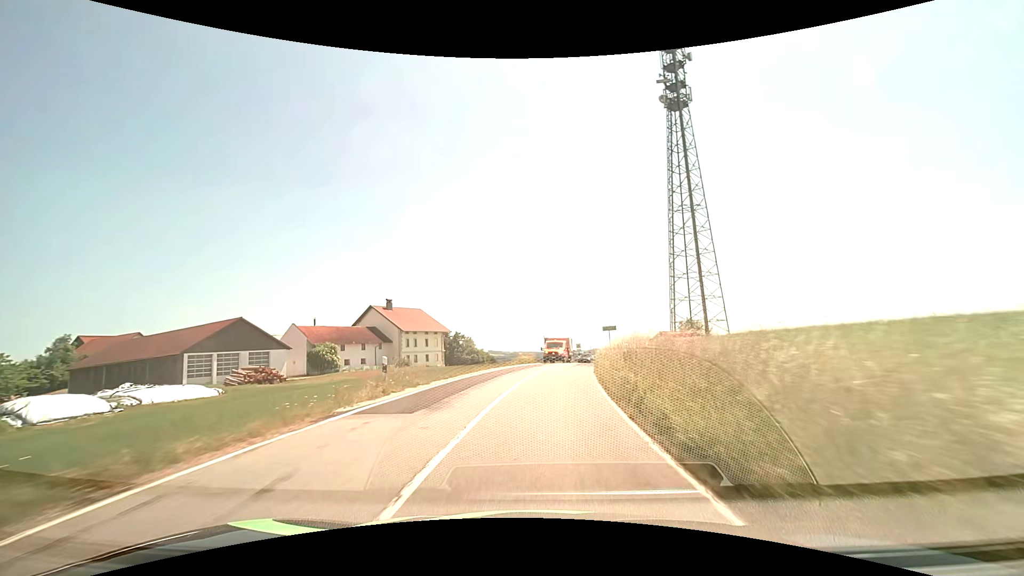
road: tertiary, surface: asphalt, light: Day
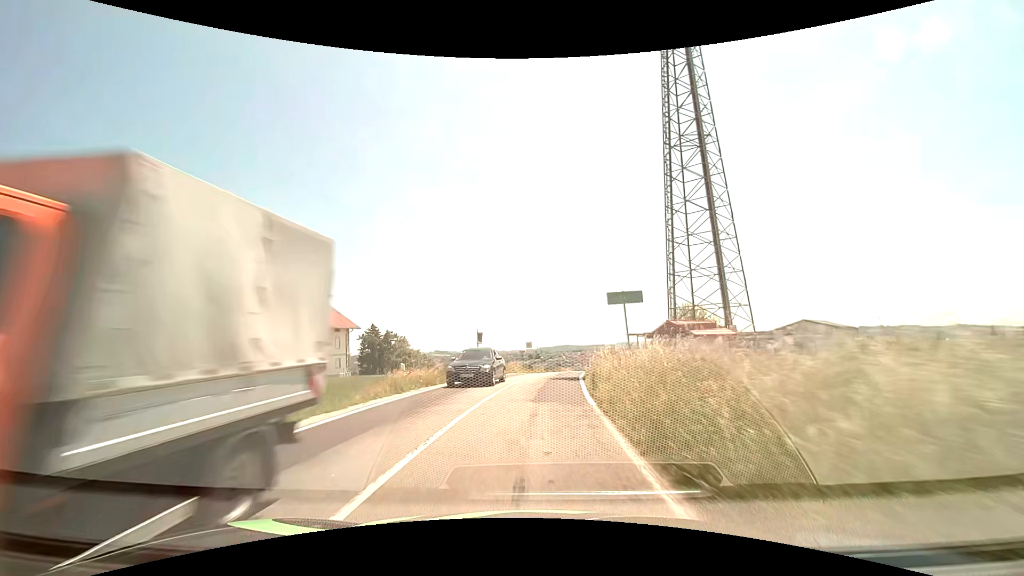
(+1.5, +23.7) m; +6°
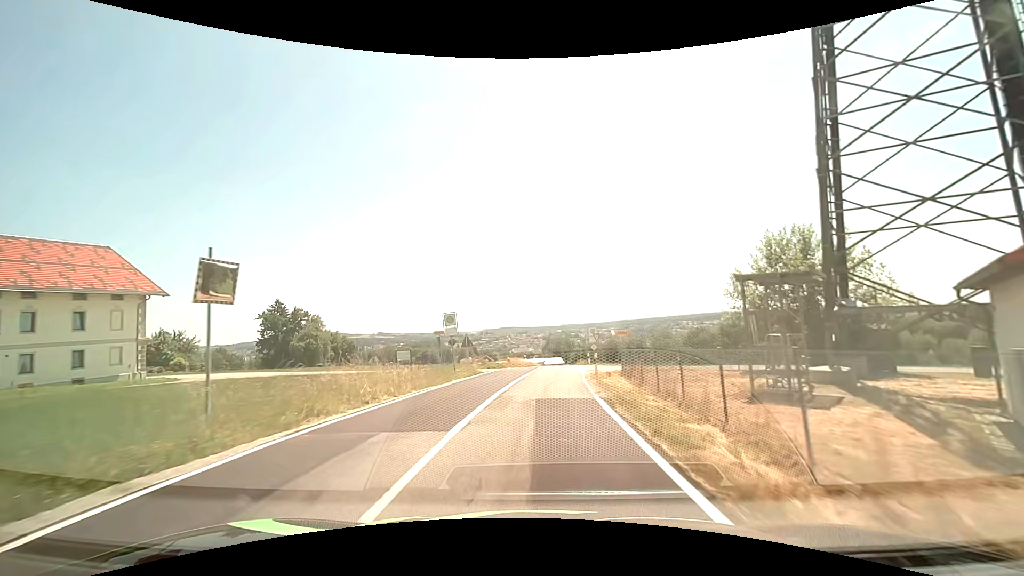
(+1.0, +29.0) m; +6°
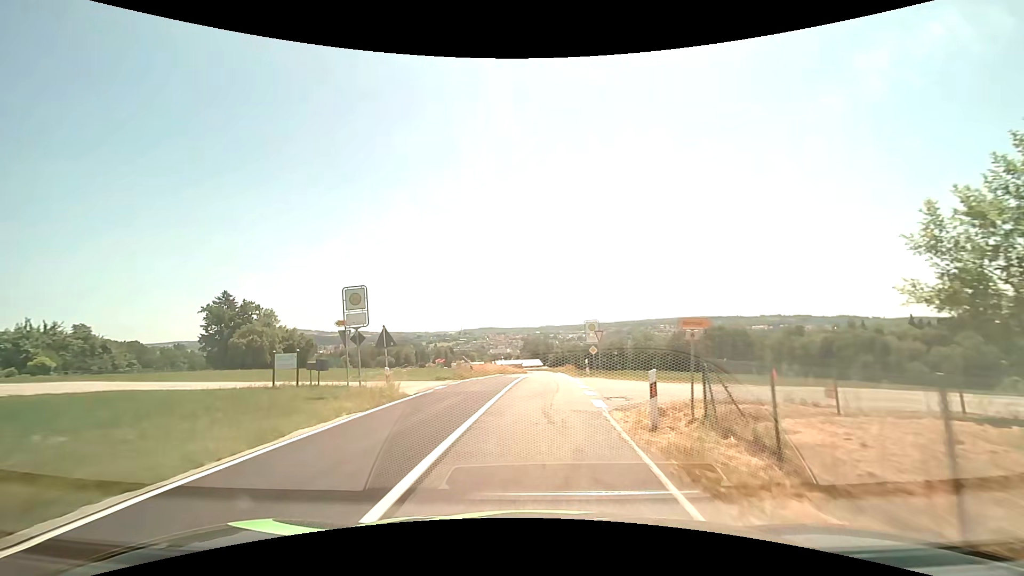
(+0.3, +13.6) m; +2°
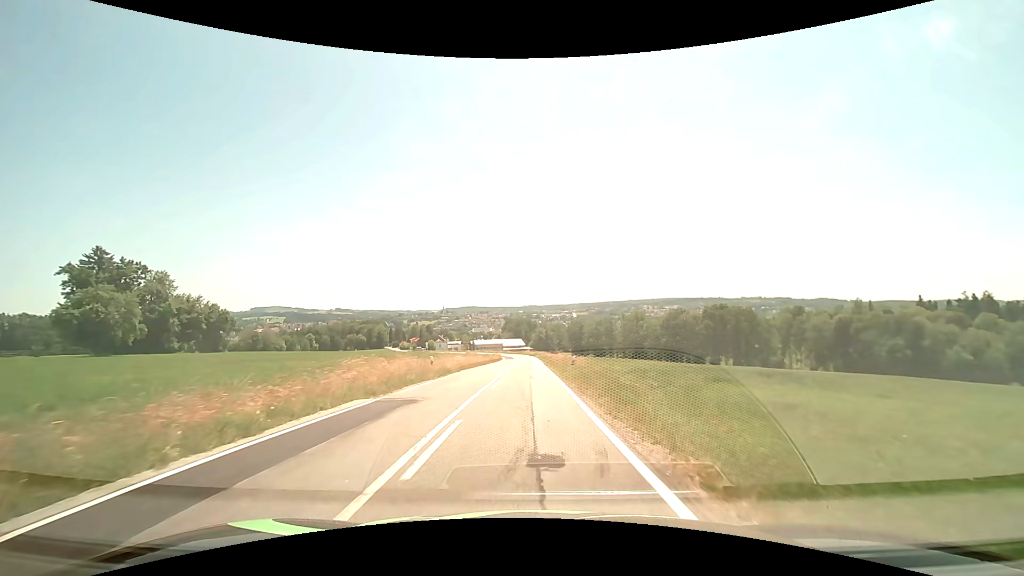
(+1.2, +32.6) m; +2°
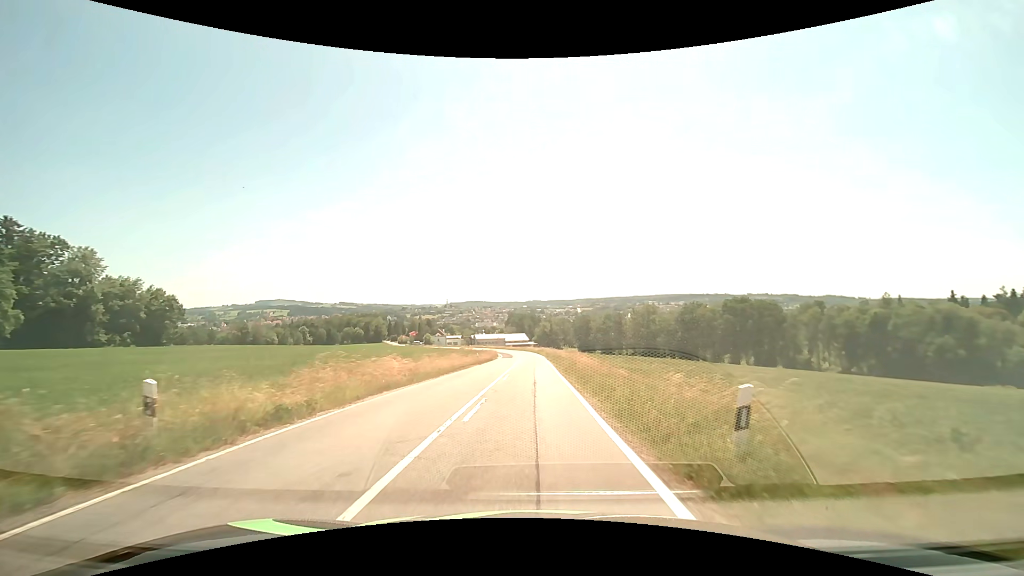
(-0.1, +19.5) m; 0°
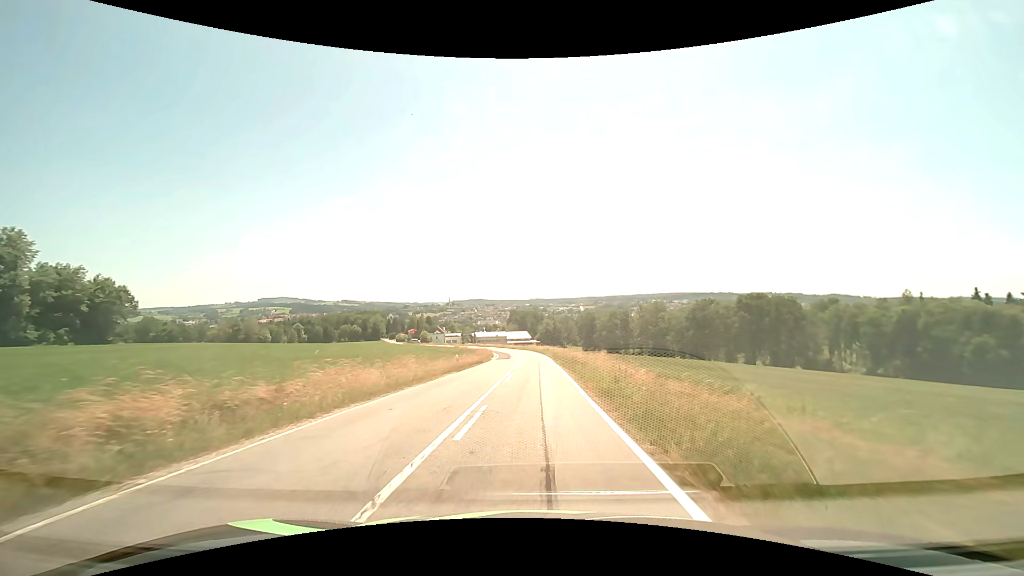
(0.0, +13.2) m; -1°
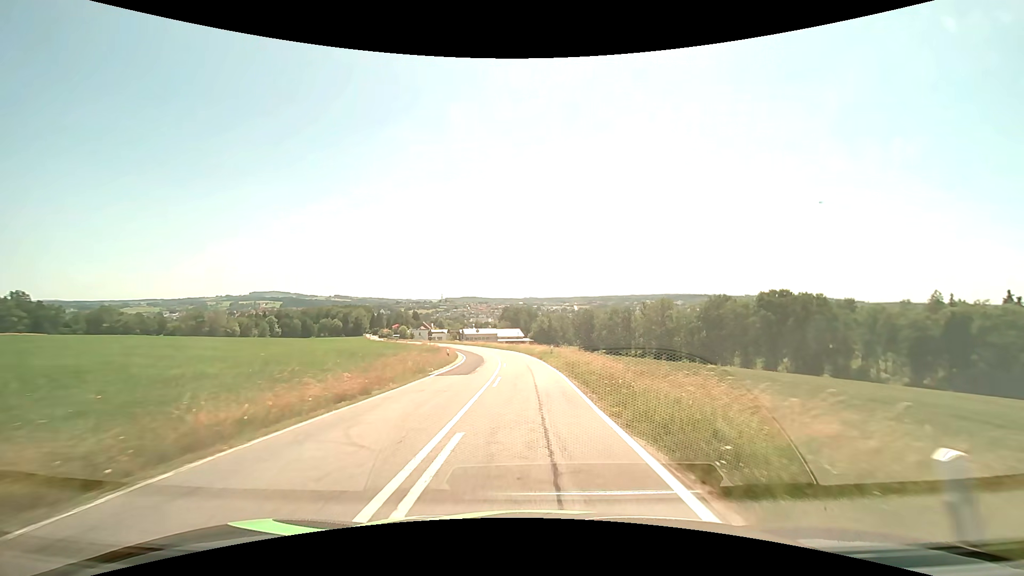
(+0.3, +27.0) m; +1°
(0, +10) (0, +20) (0, +30) (-1, +40) (-2, +50) (-4, +60) (-7, +69) (-10, +79) (-14, +88) (-17, +98) m
